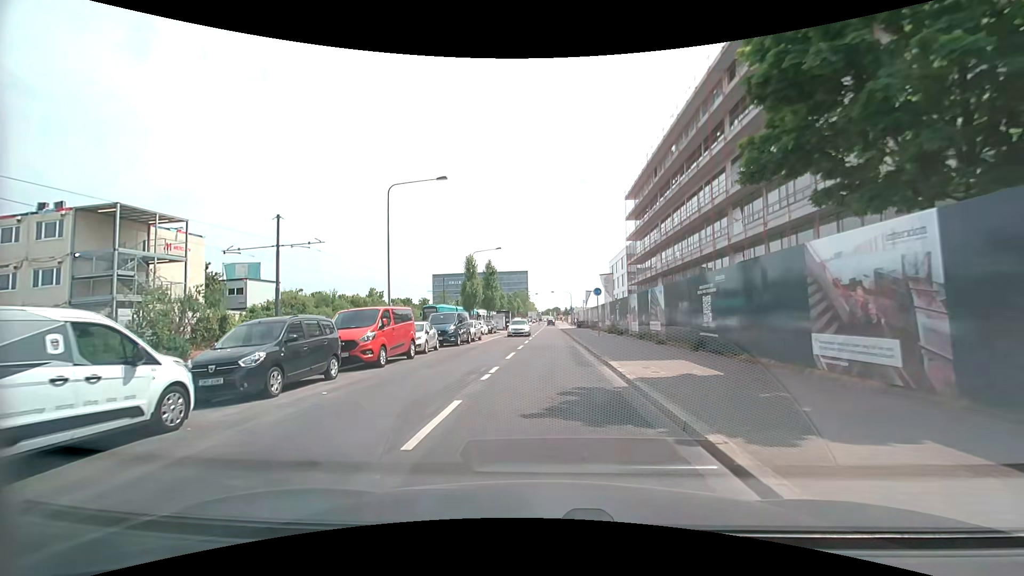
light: Day
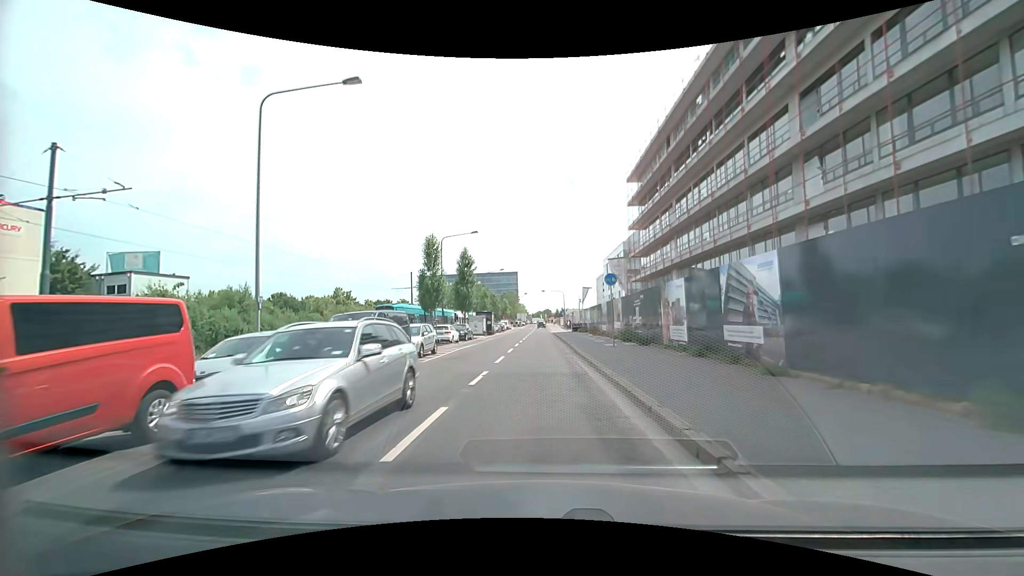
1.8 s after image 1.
(+0.1, +12.6) m; 0°
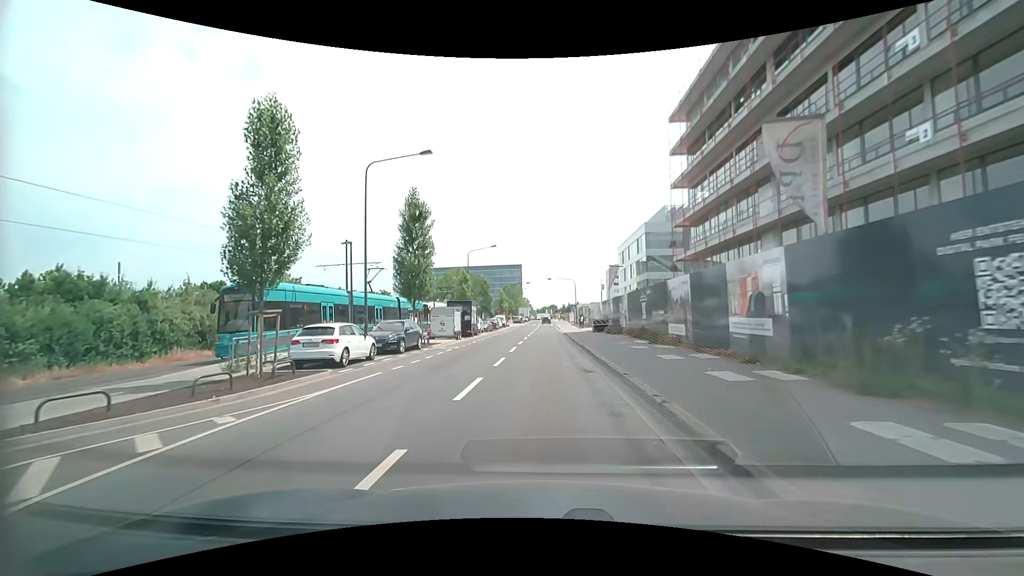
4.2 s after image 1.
(-0.1, +21.3) m; 0°
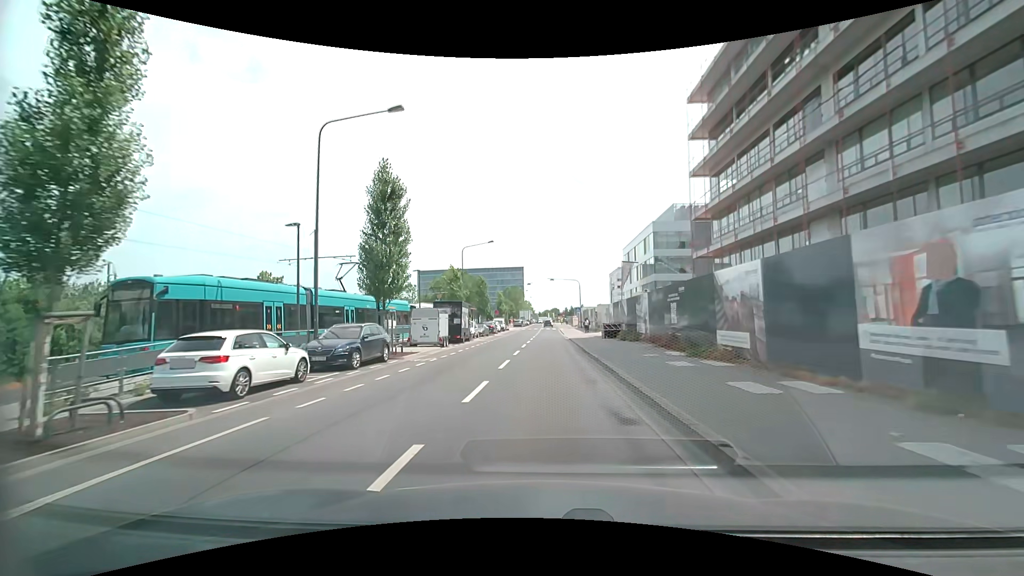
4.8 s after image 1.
(0.0, +5.7) m; 0°
(0, +10) (0, +20) (0, +30) (0, +40) (0, +50) (0, +60) (0, +70) (0, +80) (0, +90) (0, +100) m
